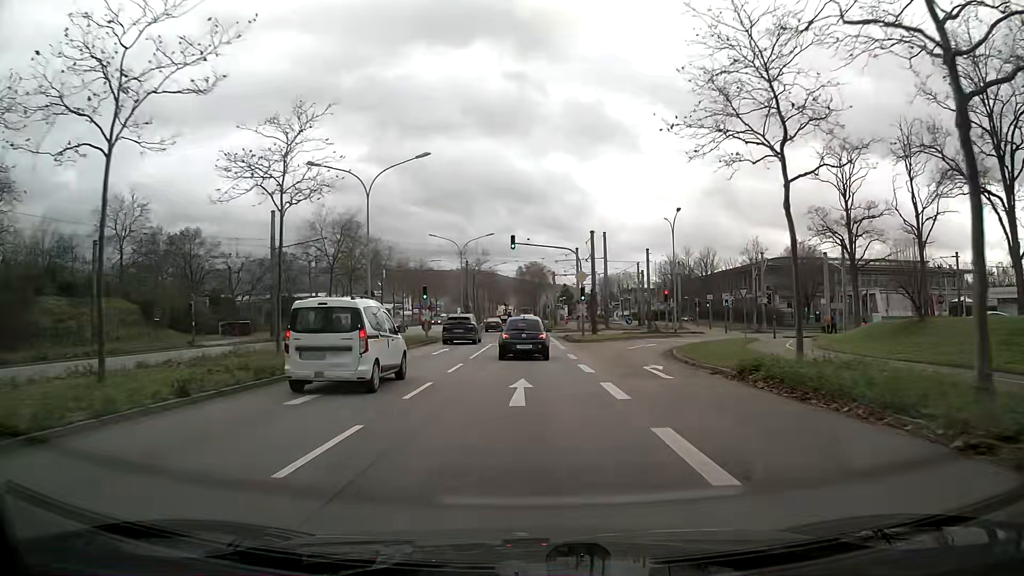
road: primary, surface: asphalt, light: Day
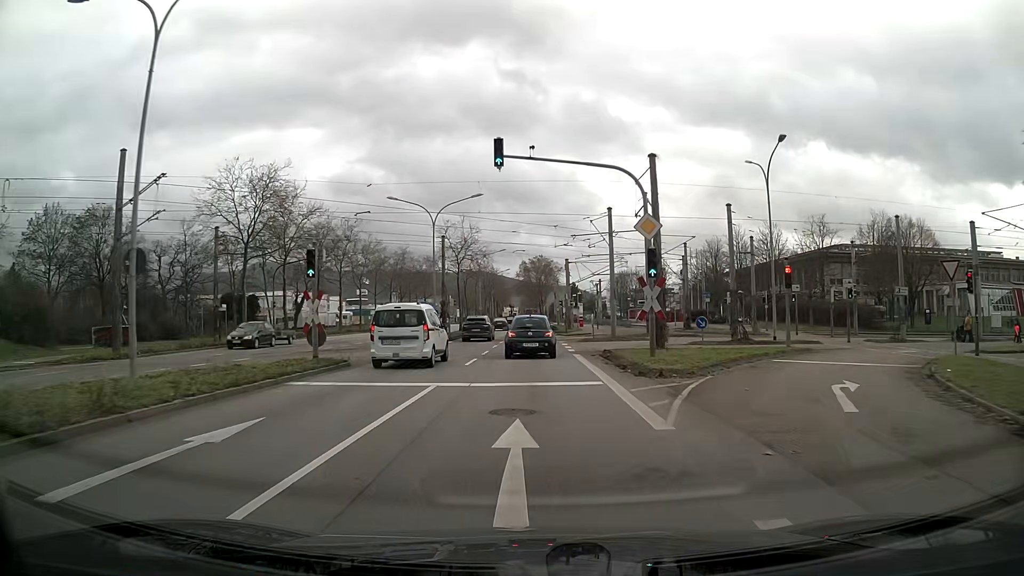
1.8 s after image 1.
(-0.1, +22.3) m; 0°
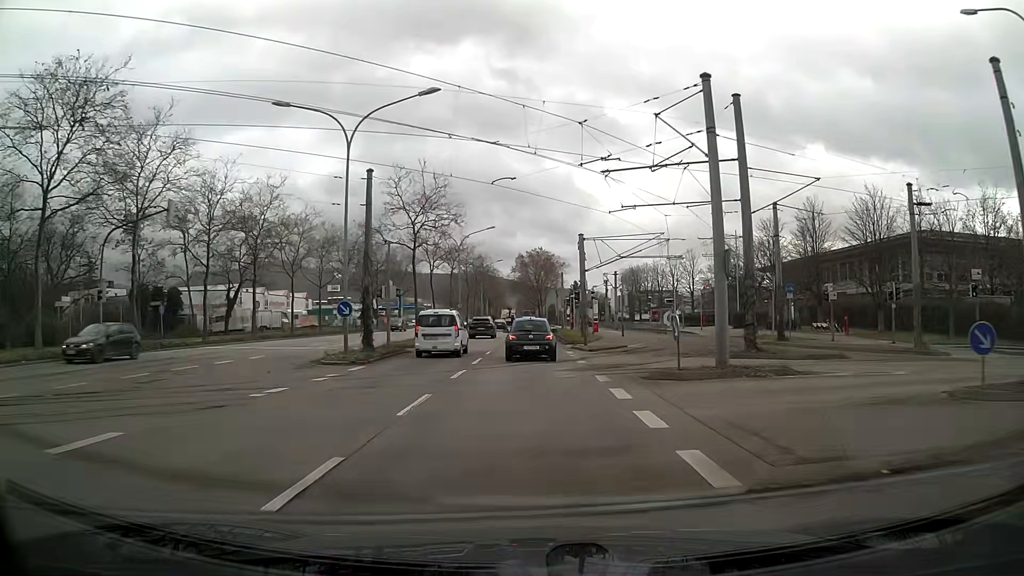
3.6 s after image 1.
(0.0, +22.0) m; 0°
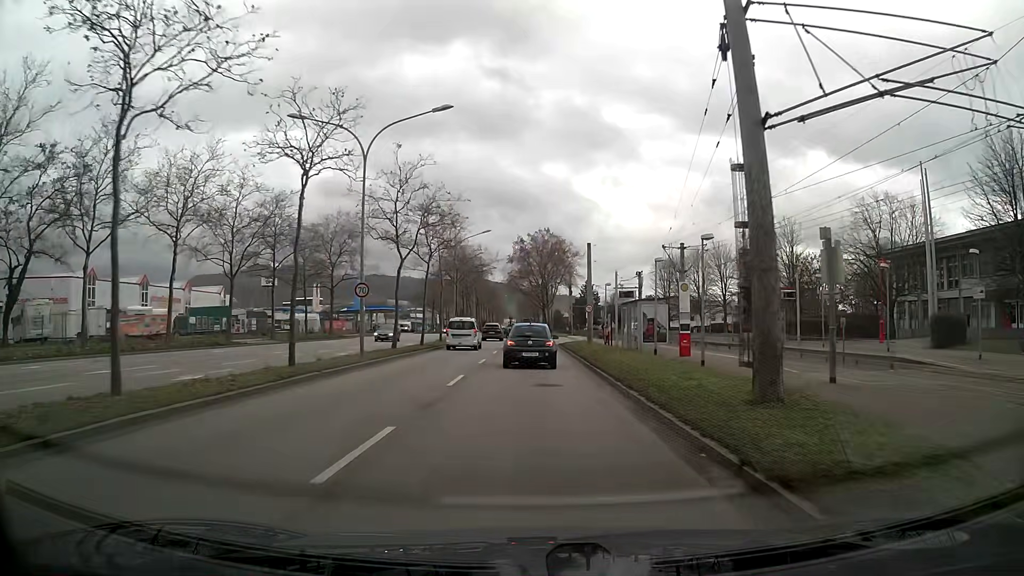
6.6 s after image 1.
(-0.1, +36.7) m; 0°
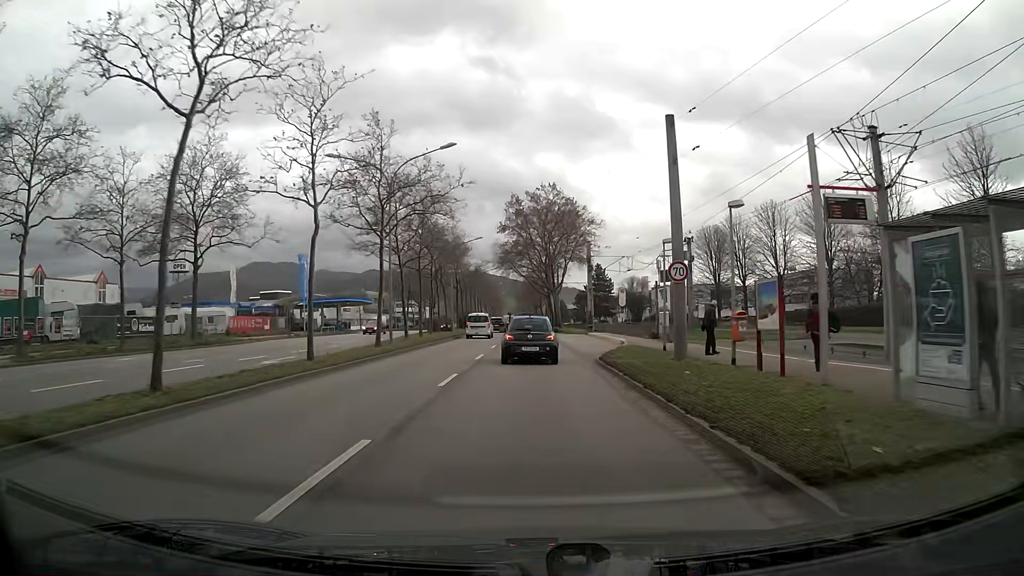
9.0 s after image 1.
(-0.1, +28.7) m; 0°
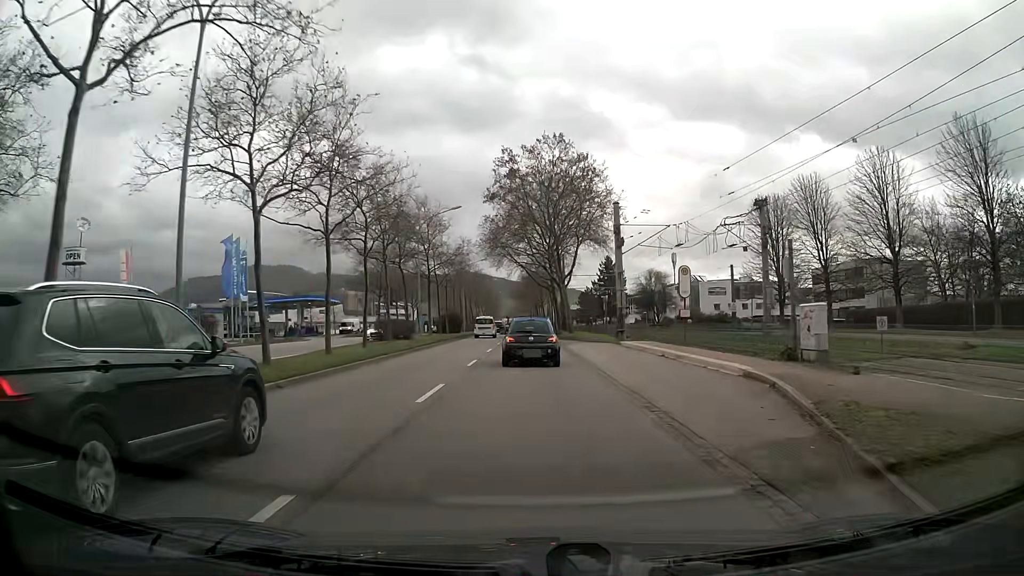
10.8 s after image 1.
(0.0, +20.7) m; 0°
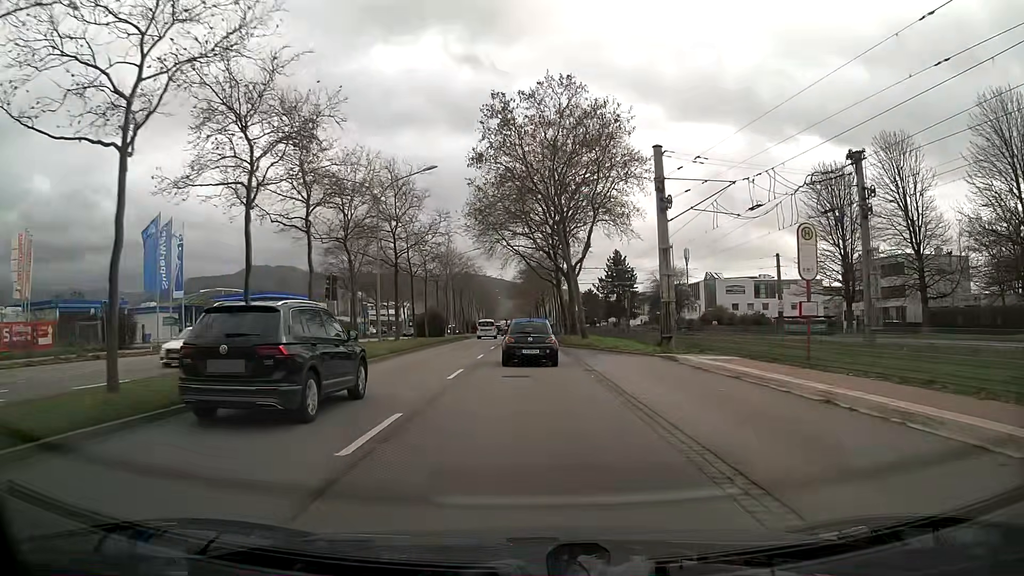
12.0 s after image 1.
(0.0, +13.7) m; 0°
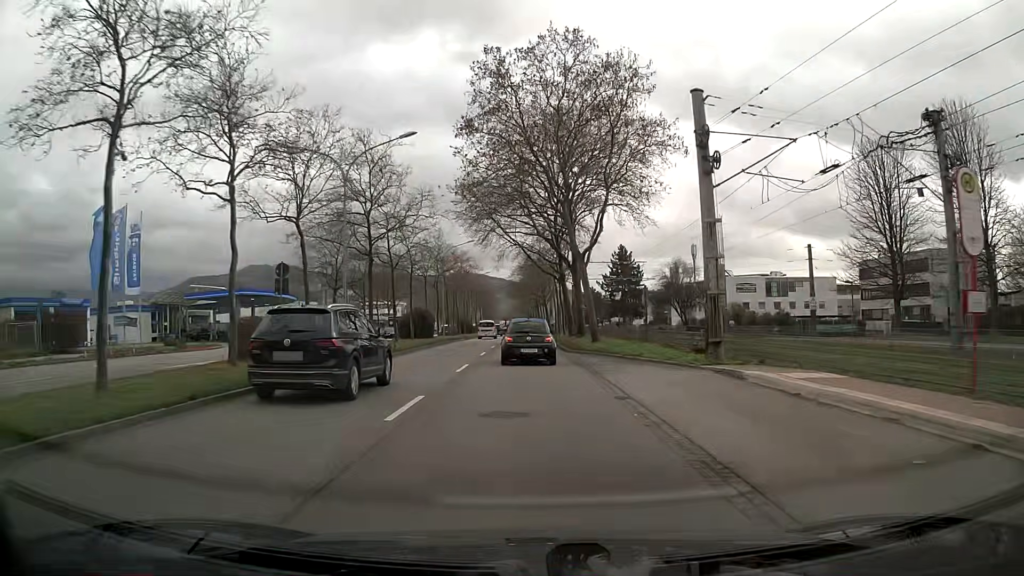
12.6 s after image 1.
(0.0, +6.9) m; 0°
(0, +10) (0, +20) (0, +30) (0, +40) (0, +50) (0, +60) (-1, +70) (-1, +80) (-1, +90) (-1, +100) m
